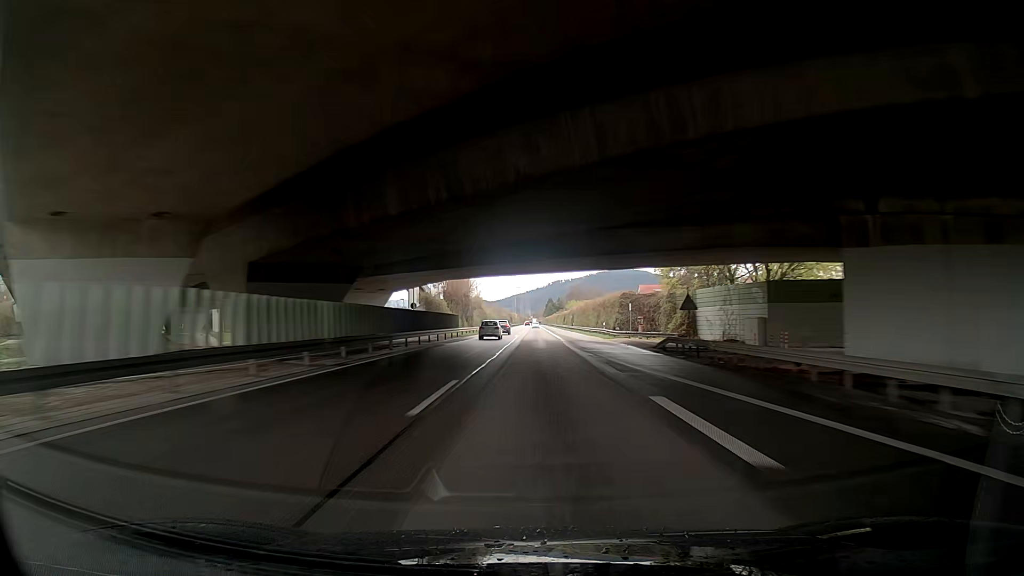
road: trunk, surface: asphalt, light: Day
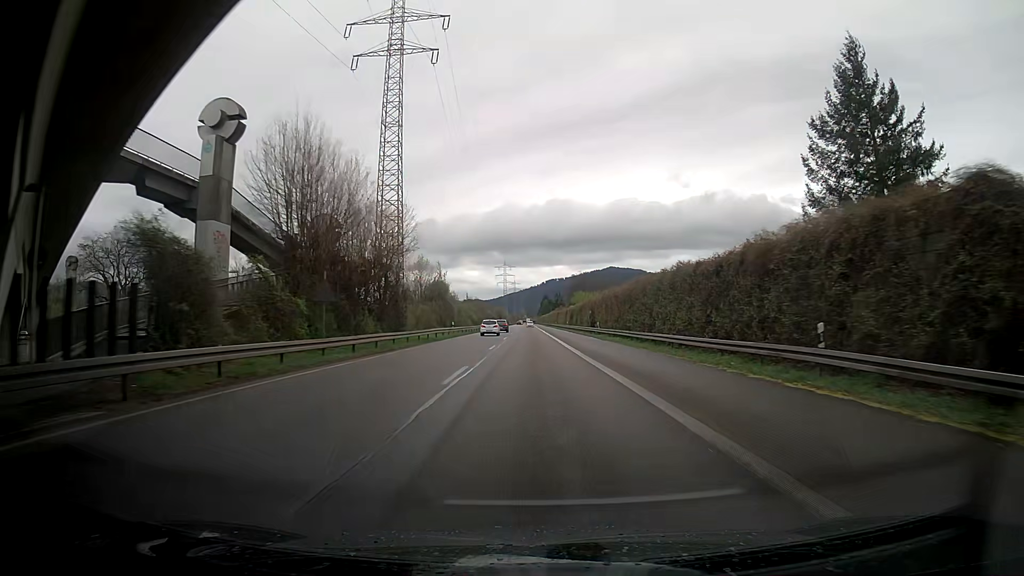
(-1.0, +49.5) m; +3°
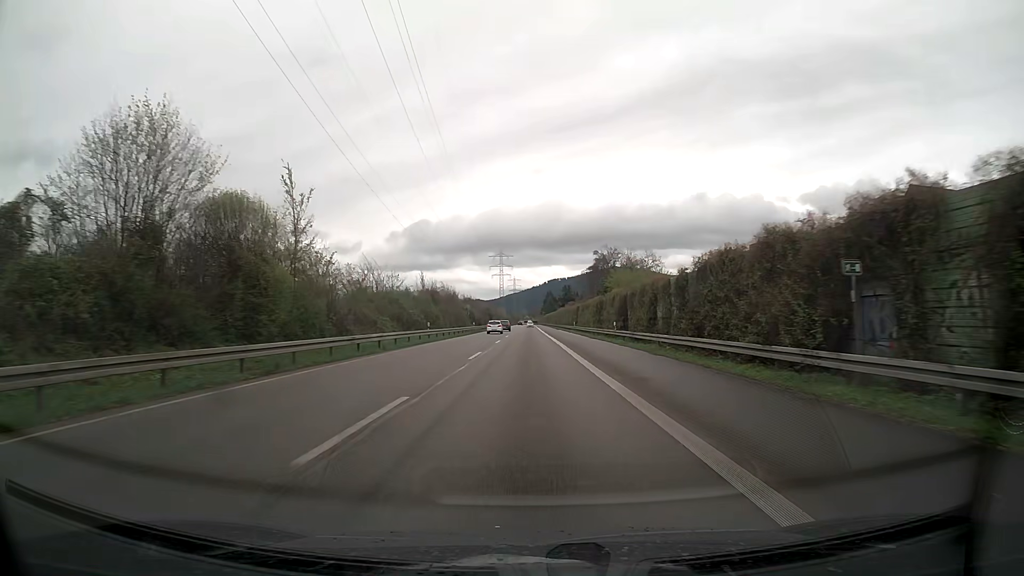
(-0.2, +62.5) m; 0°
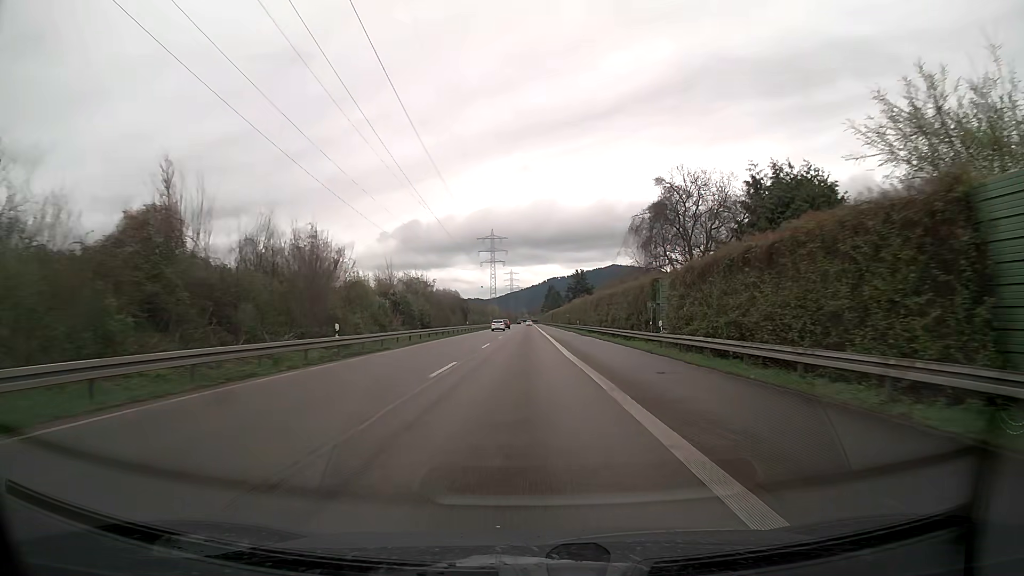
(0.0, +62.6) m; 0°
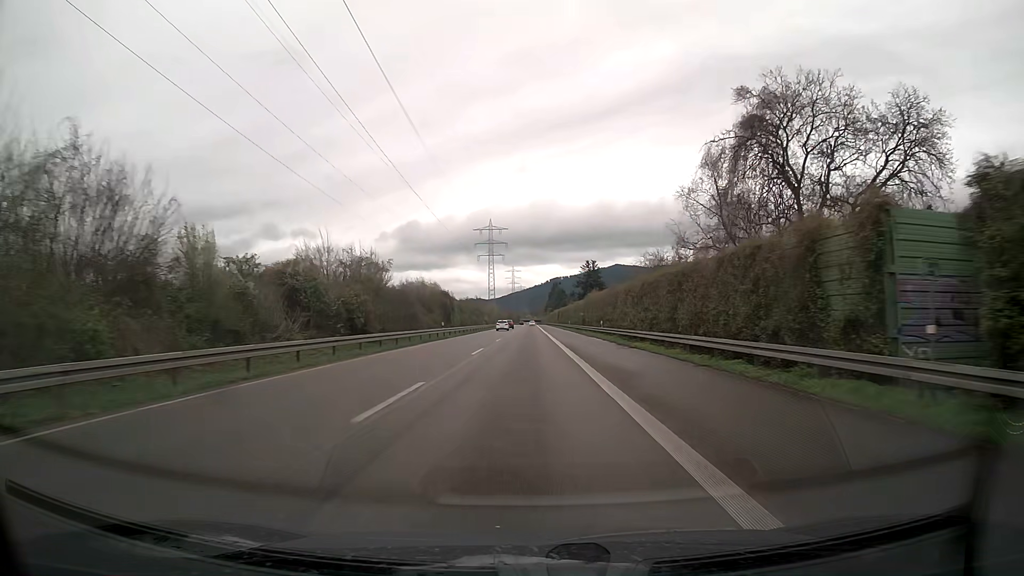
(-0.1, +25.1) m; 0°
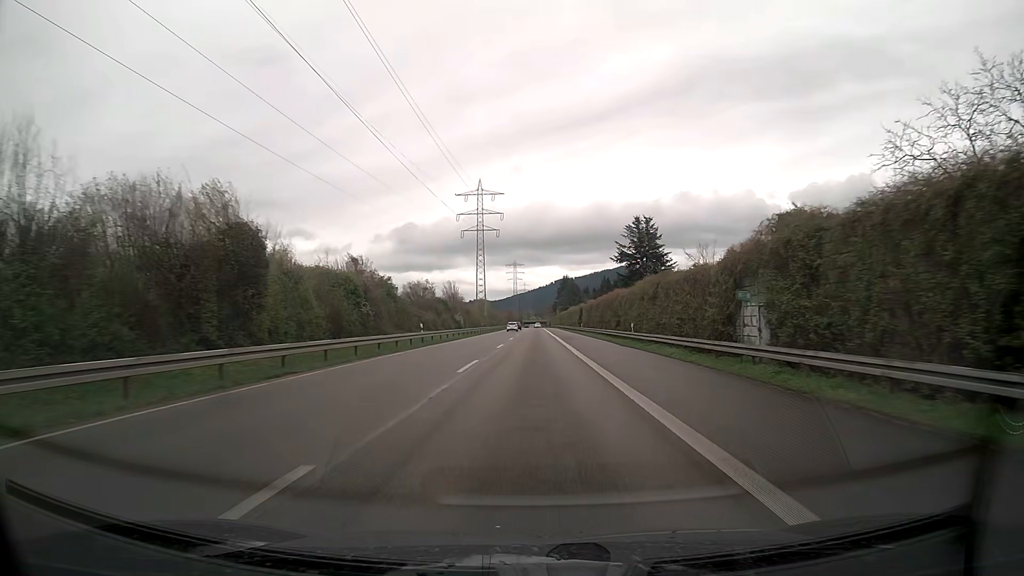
(-0.2, +62.9) m; 0°
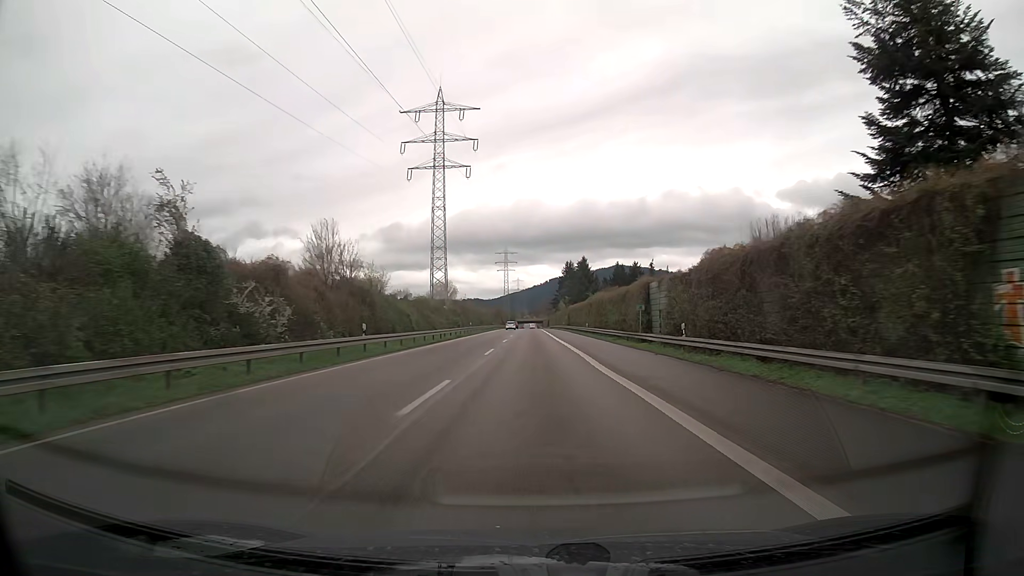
(+0.1, +63.0) m; 0°
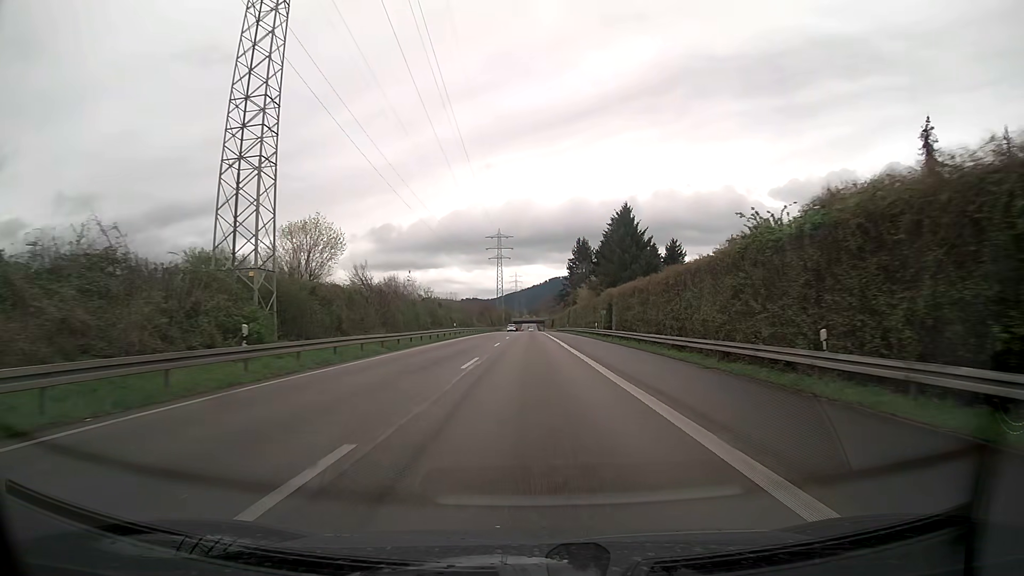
(-0.1, +62.5) m; 0°
(0, +10) (0, +20) (0, +30) (0, +40) (0, +50) (0, +60) (0, +70) (0, +80) (0, +90) (0, +100) m
